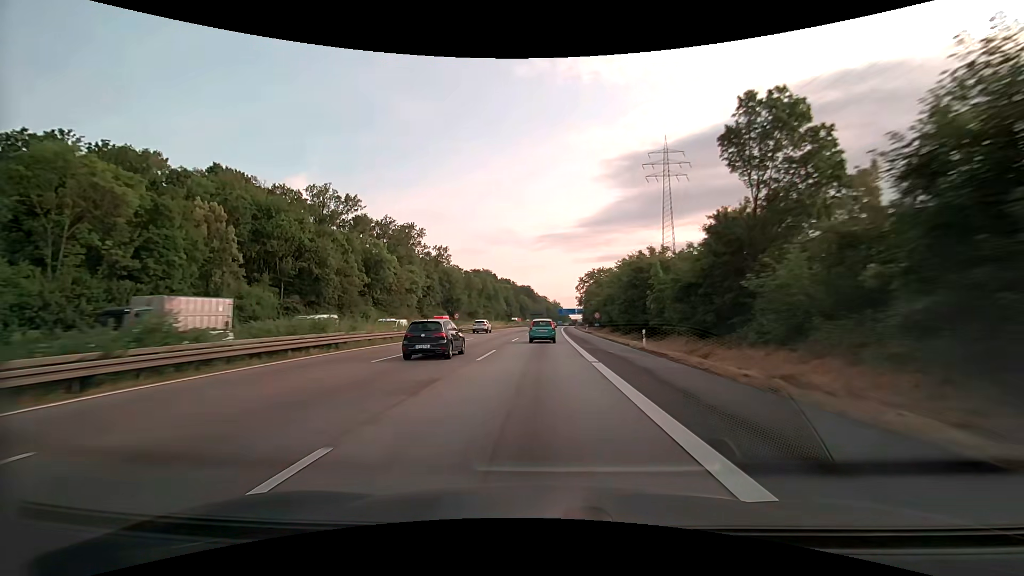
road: motorway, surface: asphalt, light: Day
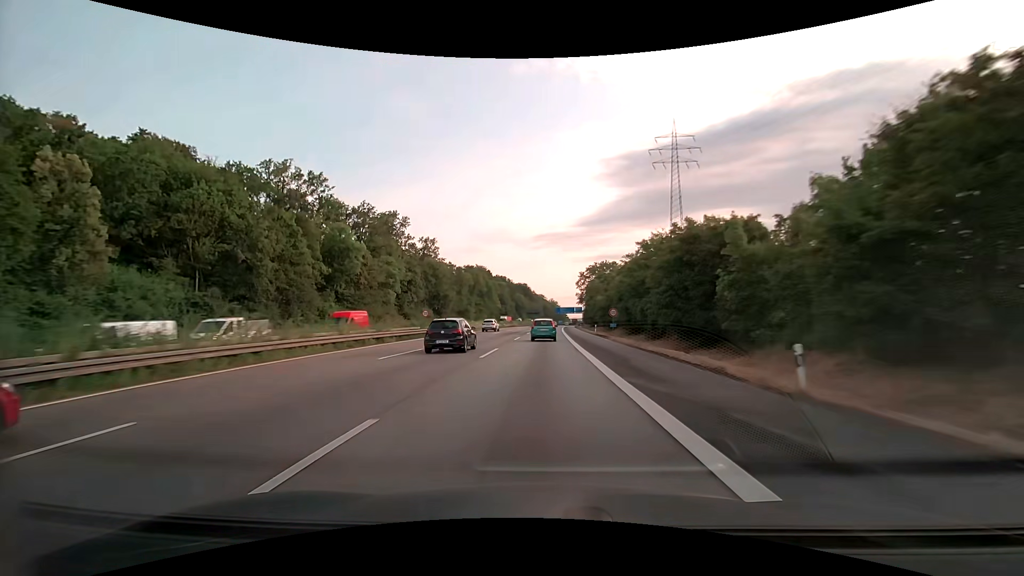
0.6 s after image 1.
(+0.1, +16.4) m; 0°
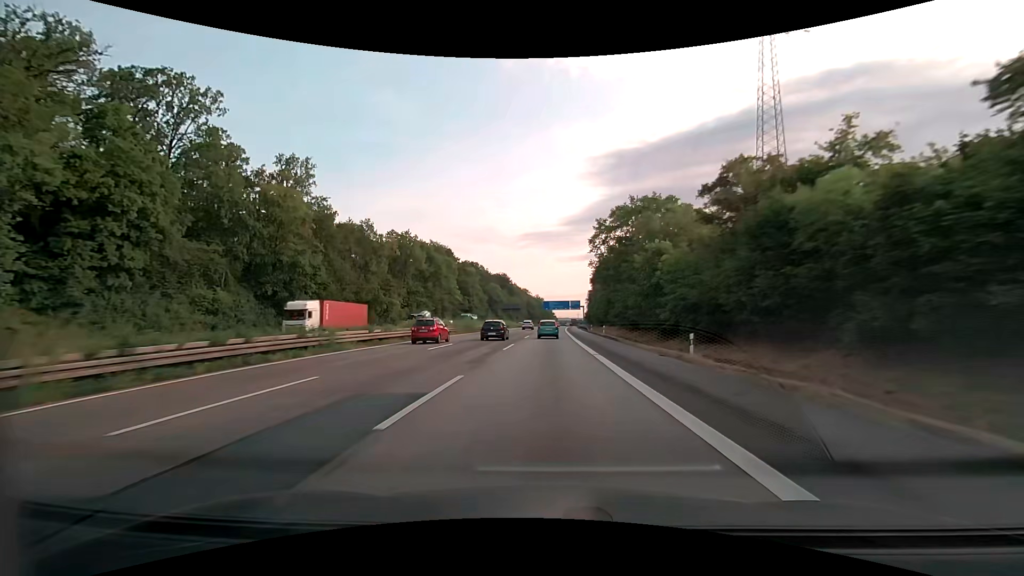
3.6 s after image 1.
(+1.4, +82.2) m; +2°
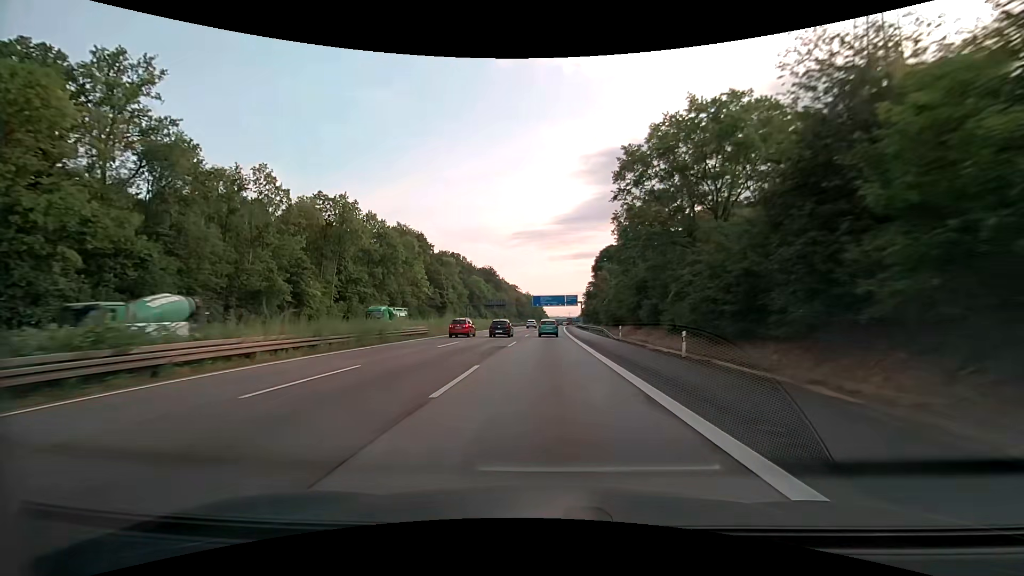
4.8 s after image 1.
(+0.2, +32.9) m; +1°
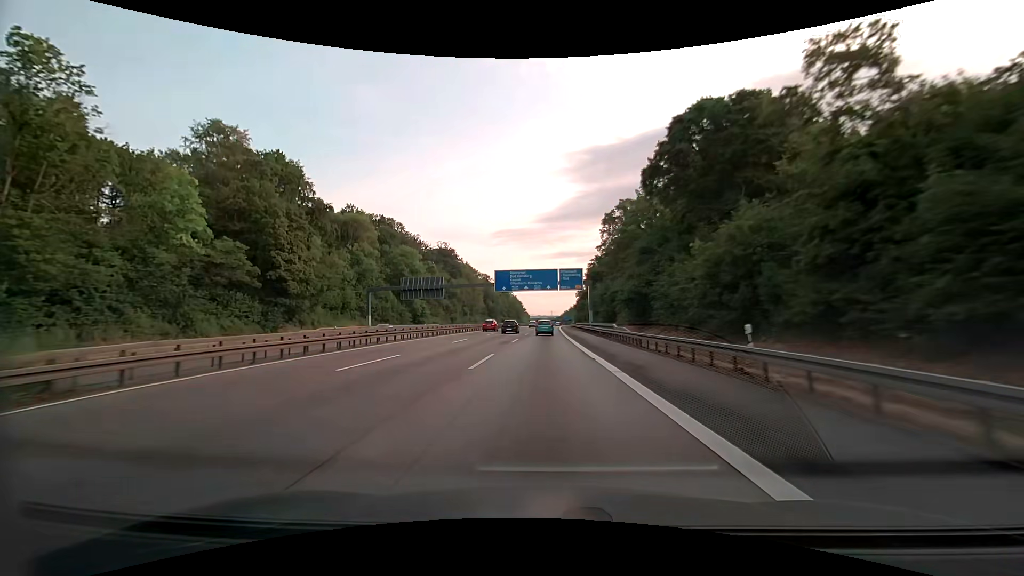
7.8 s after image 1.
(+1.5, +82.6) m; +2°
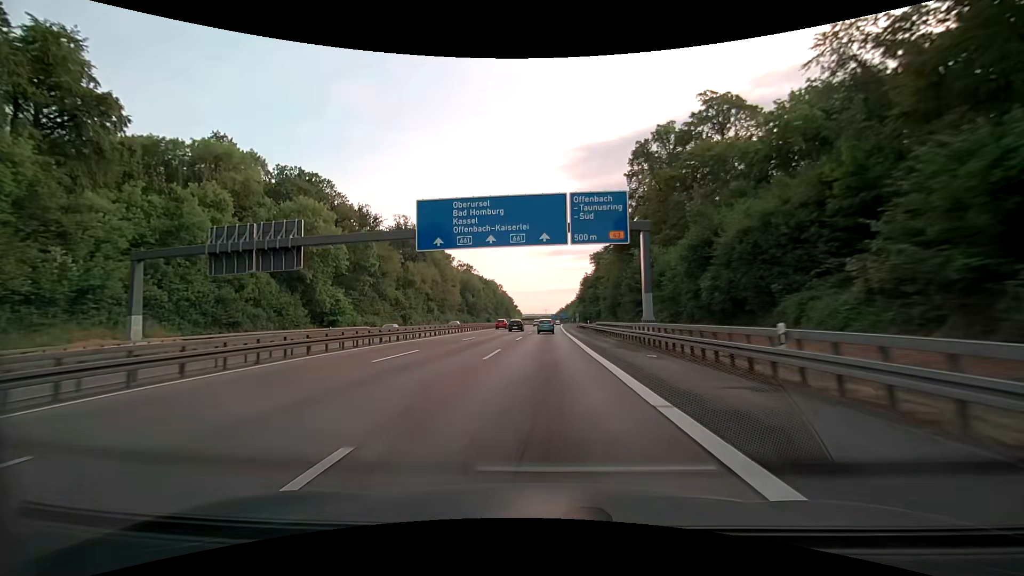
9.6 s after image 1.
(+0.4, +49.8) m; +1°
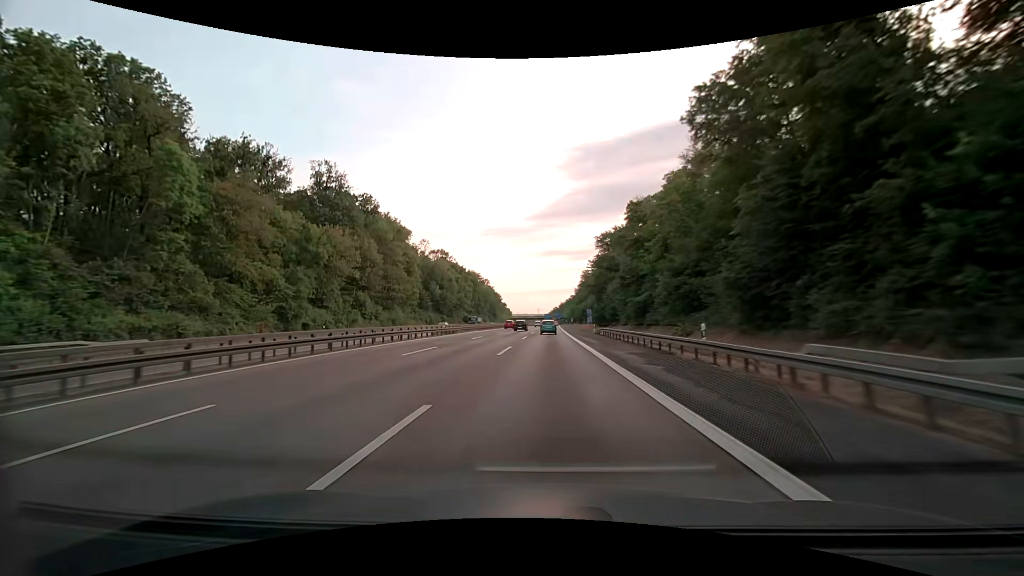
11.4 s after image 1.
(+0.4, +50.0) m; +1°
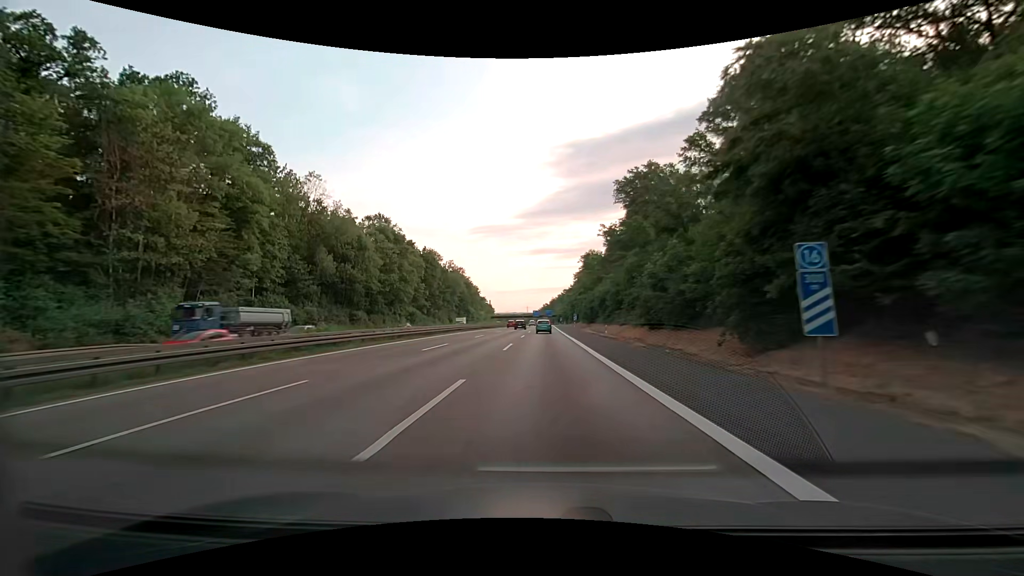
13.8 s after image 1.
(+0.9, +67.1) m; +2°
(0, +10) (0, +20) (0, +30) (0, +40) (0, +50) (0, +60) (0, +70) (0, +80) (0, +90) (0, +100) m
